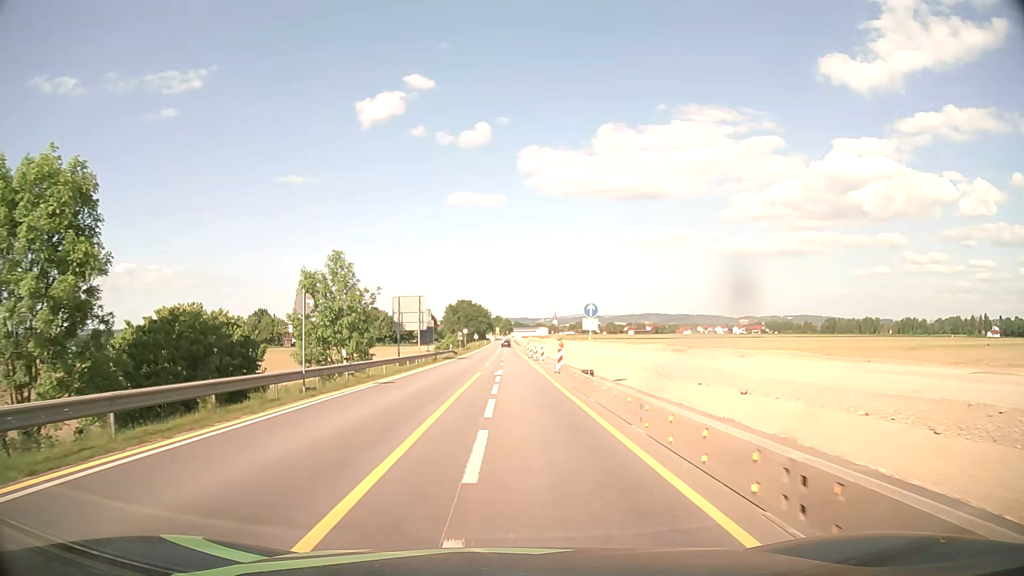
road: motorway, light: Day
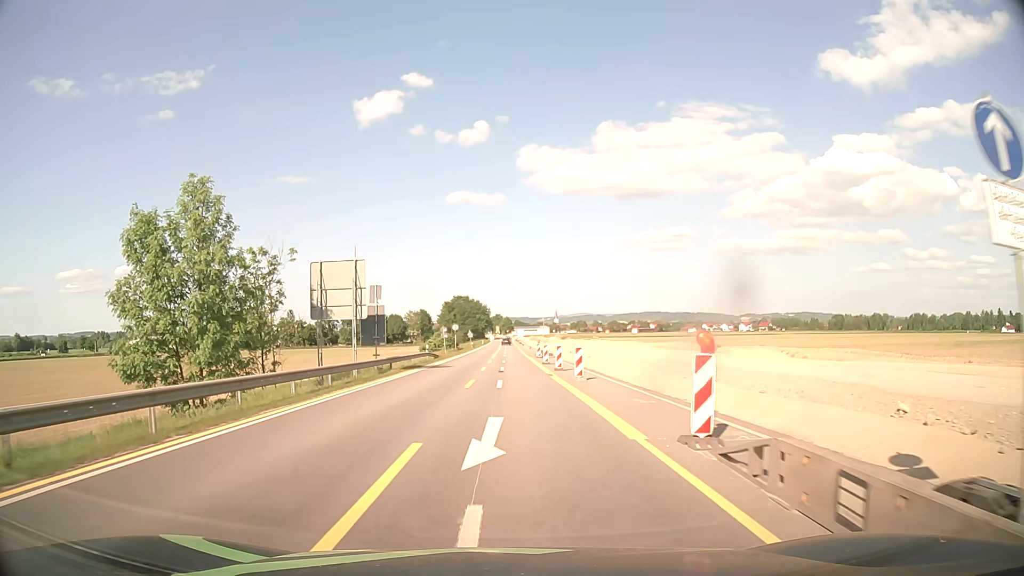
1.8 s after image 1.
(-0.1, +22.9) m; 0°
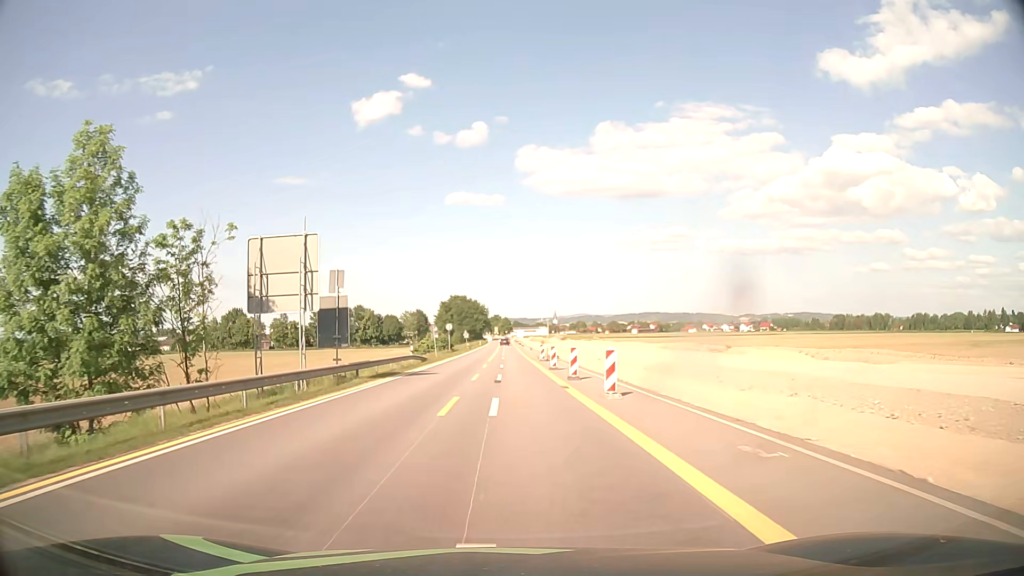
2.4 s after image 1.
(0.0, +7.6) m; 0°
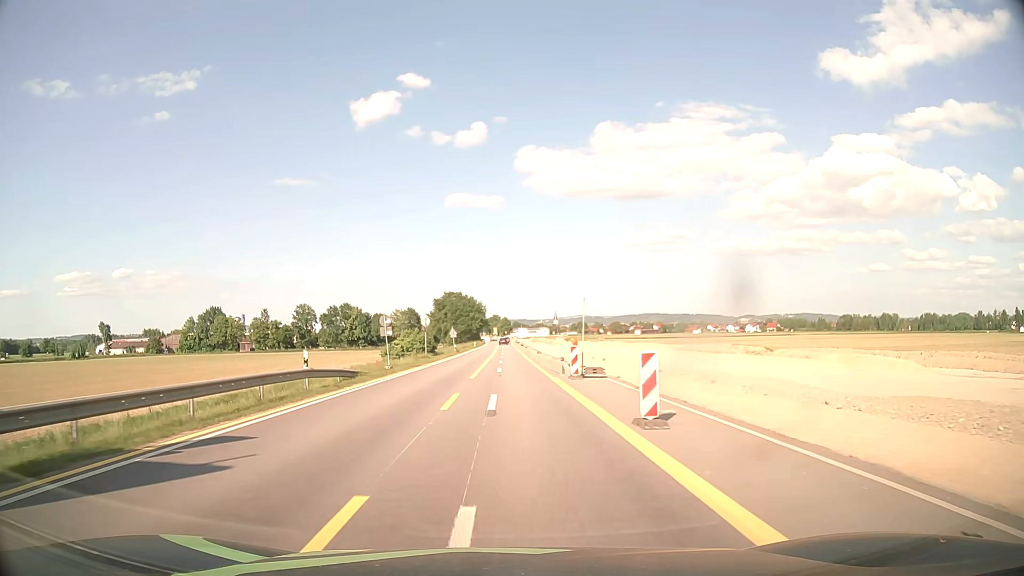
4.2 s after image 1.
(0.0, +22.8) m; 0°
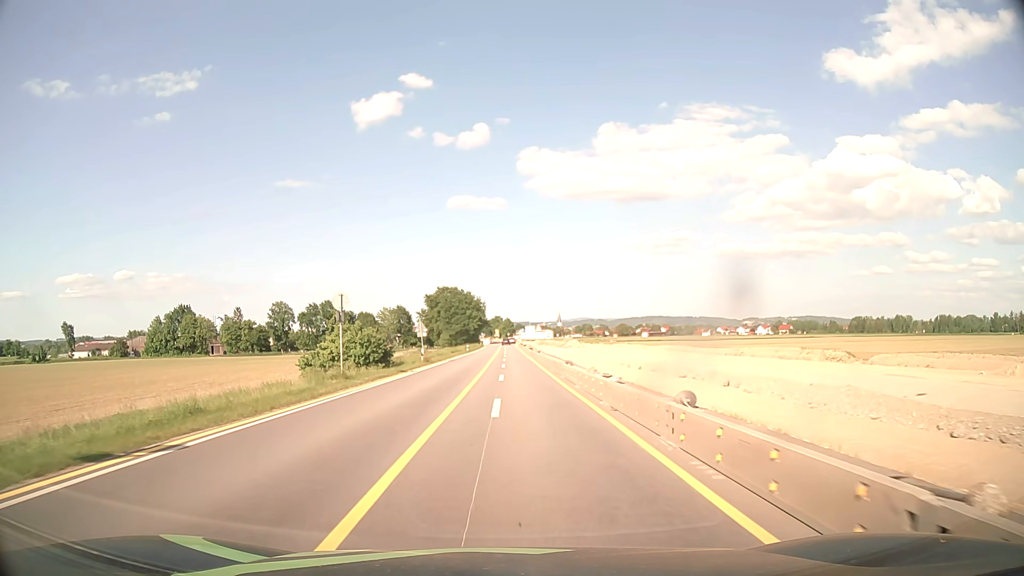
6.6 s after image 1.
(-0.1, +30.4) m; 0°
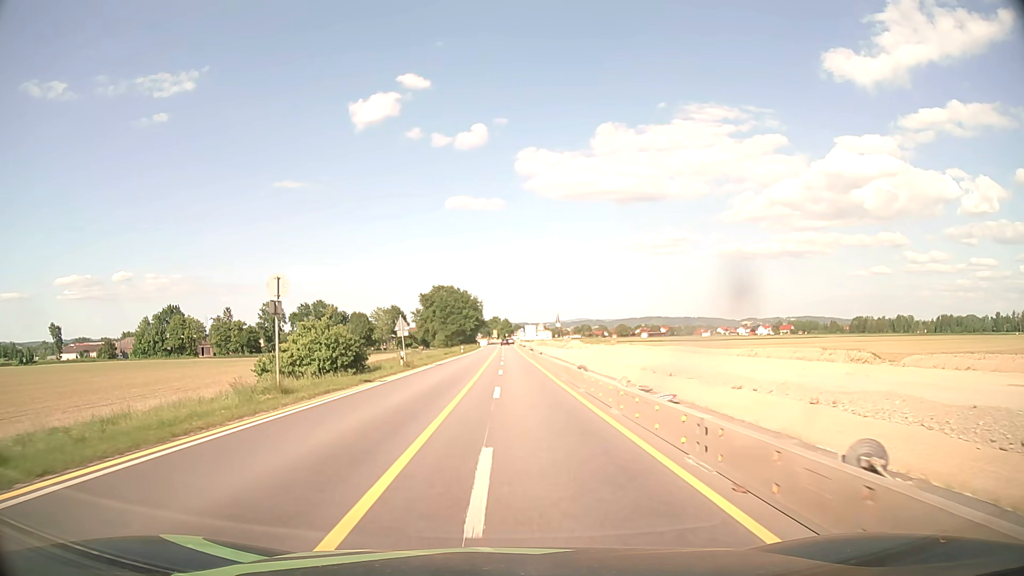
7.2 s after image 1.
(0.0, +7.6) m; 0°
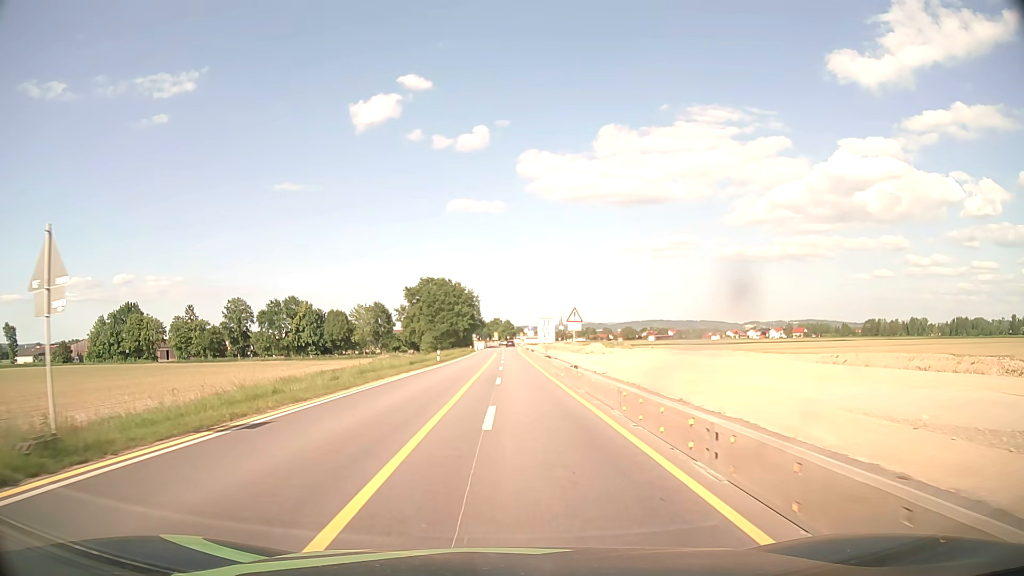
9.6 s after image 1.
(0.0, +30.5) m; 0°
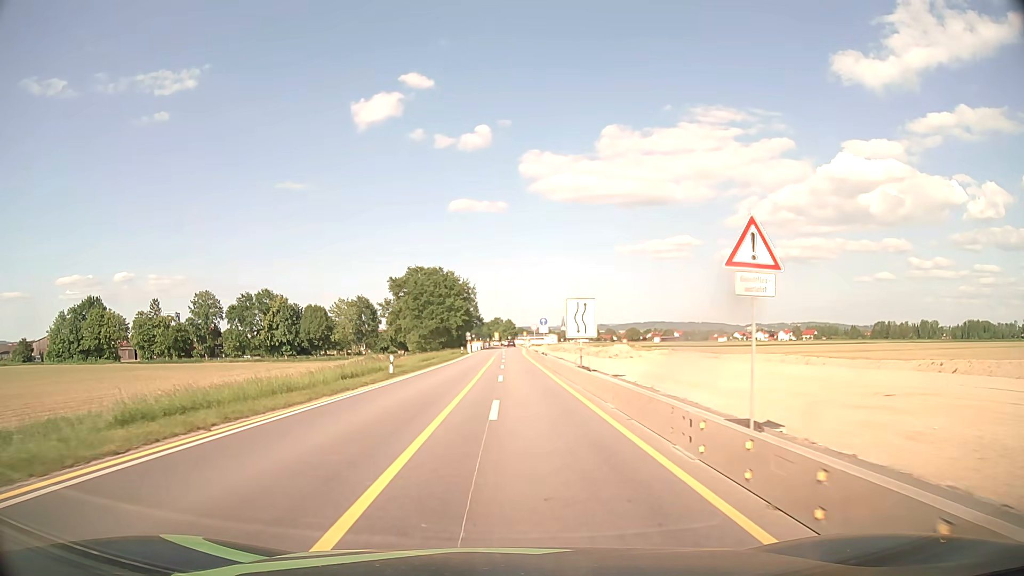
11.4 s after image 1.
(0.0, +22.8) m; 0°
(0, +10) (0, +20) (0, +30) (0, +40) (0, +50) (0, +60) (0, +70) (0, +80) (0, +90) (+1, +100) m
